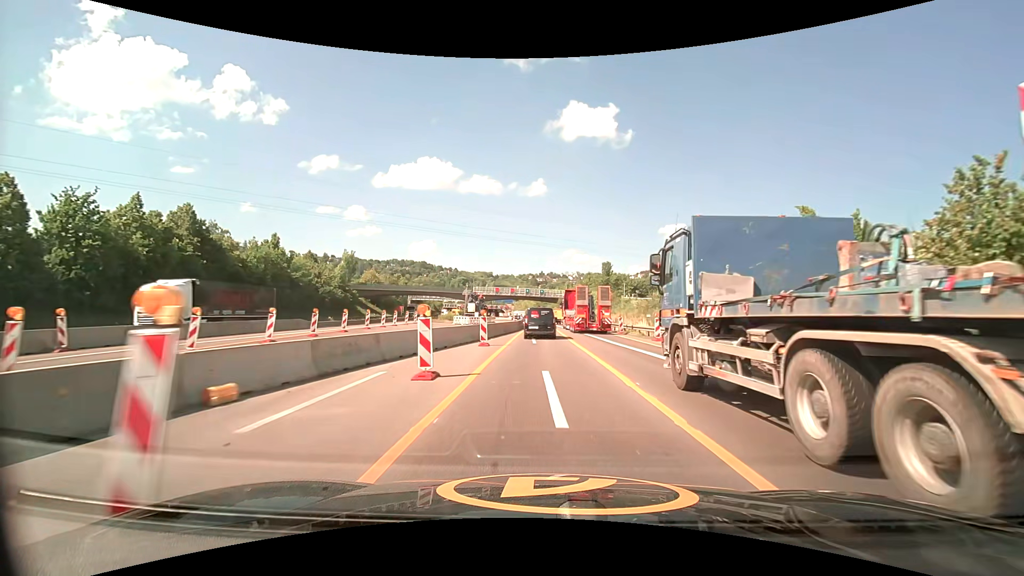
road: motorway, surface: asphalt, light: Day
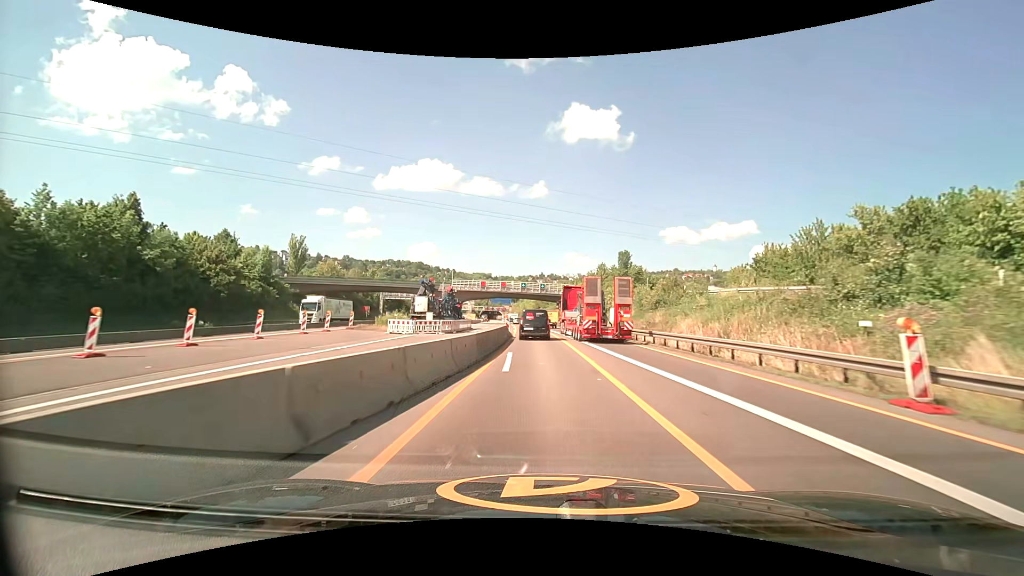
(0.0, +30.2) m; 0°
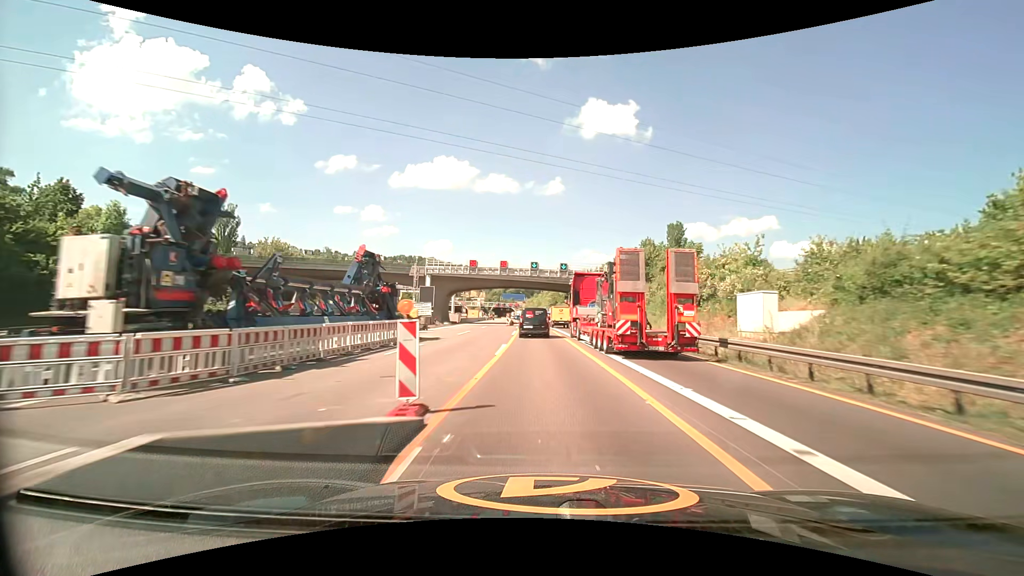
(-0.5, +31.7) m; -2°
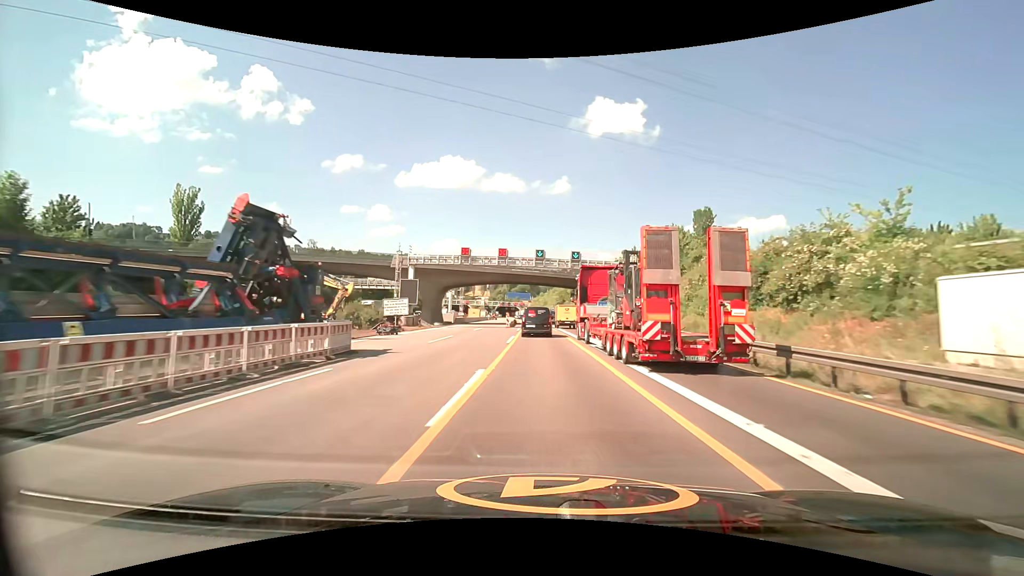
(-0.1, +10.8) m; -1°
(0, +10) (0, +20) (0, +30) (-1, +40) (-1, +50) (-1, +60) (-1, +70) (-2, +80) (-2, +90) (-3, +100) m
